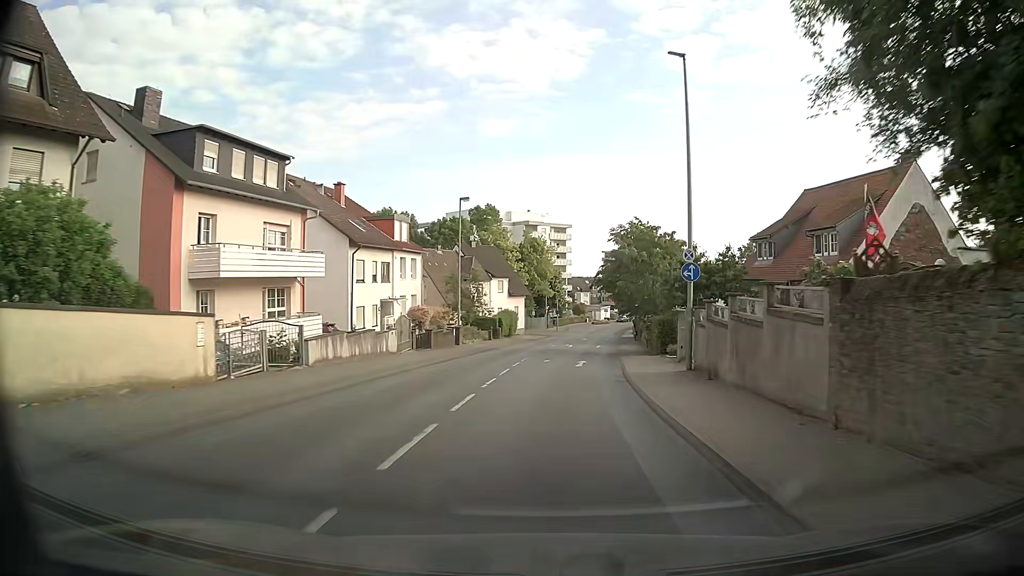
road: secondary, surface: asphalt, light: Day
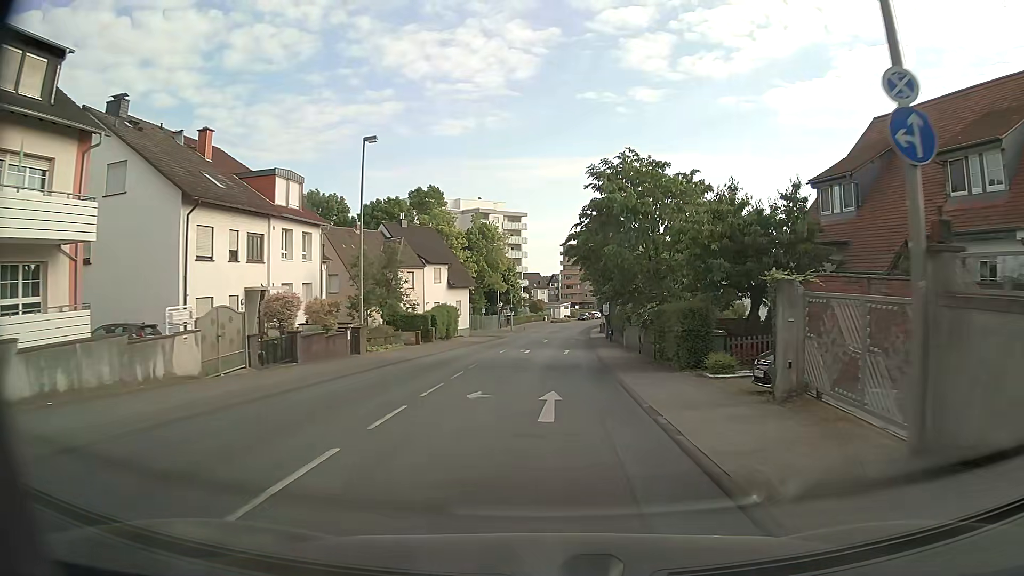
(+0.4, +15.4) m; +3°
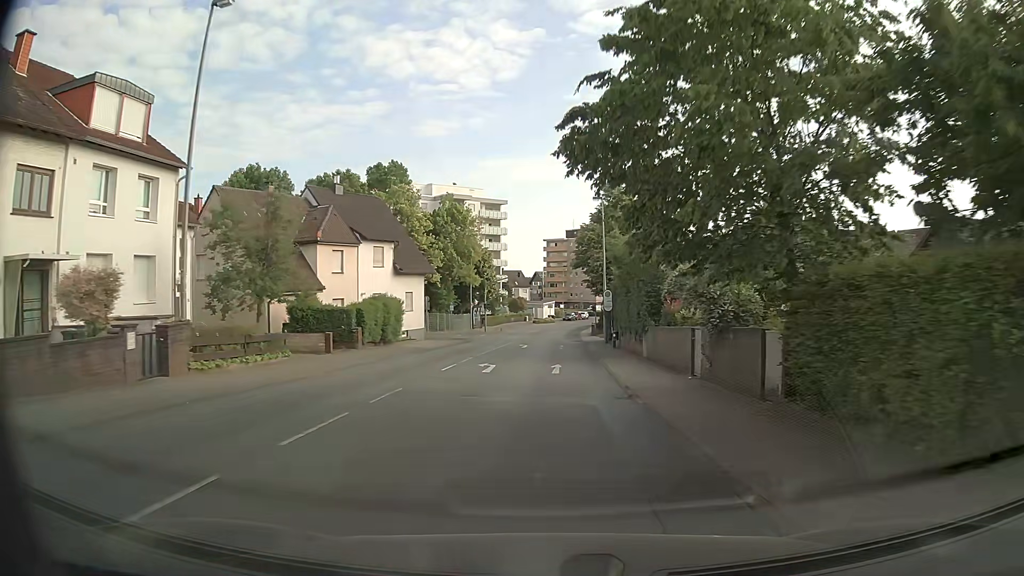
(+0.2, +15.2) m; +1°
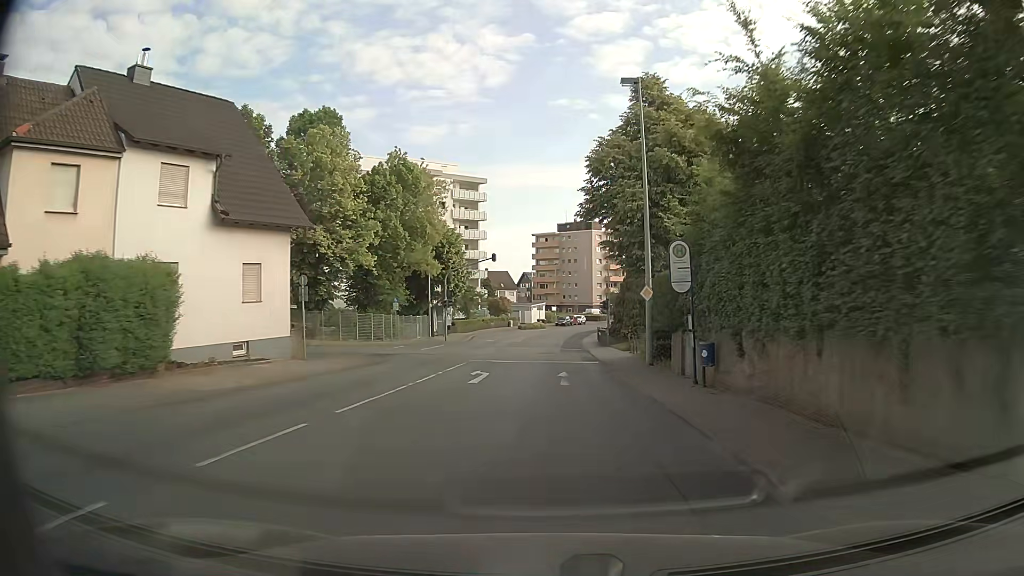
(+0.3, +23.9) m; +1°
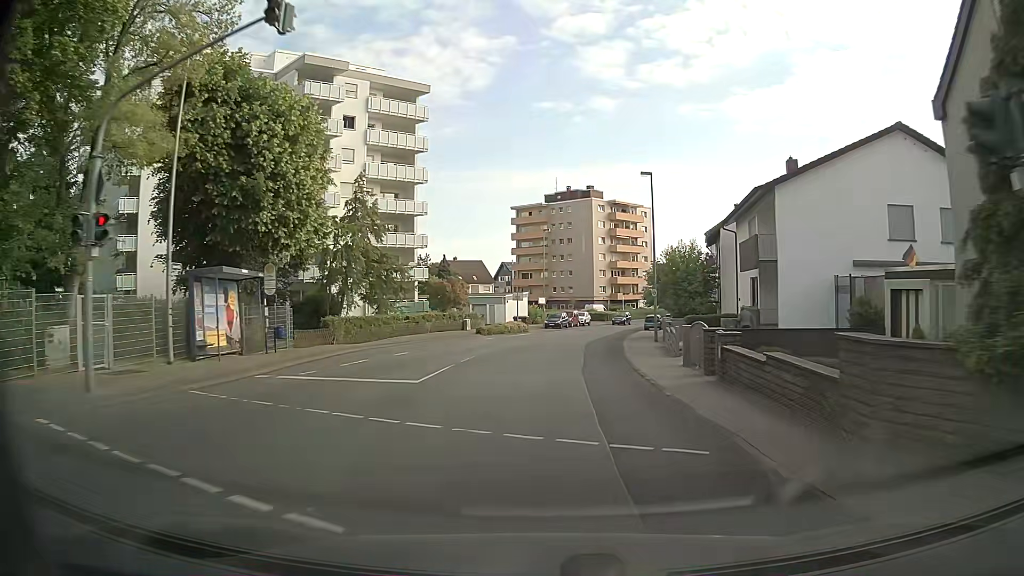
(+0.3, +42.6) m; +1°
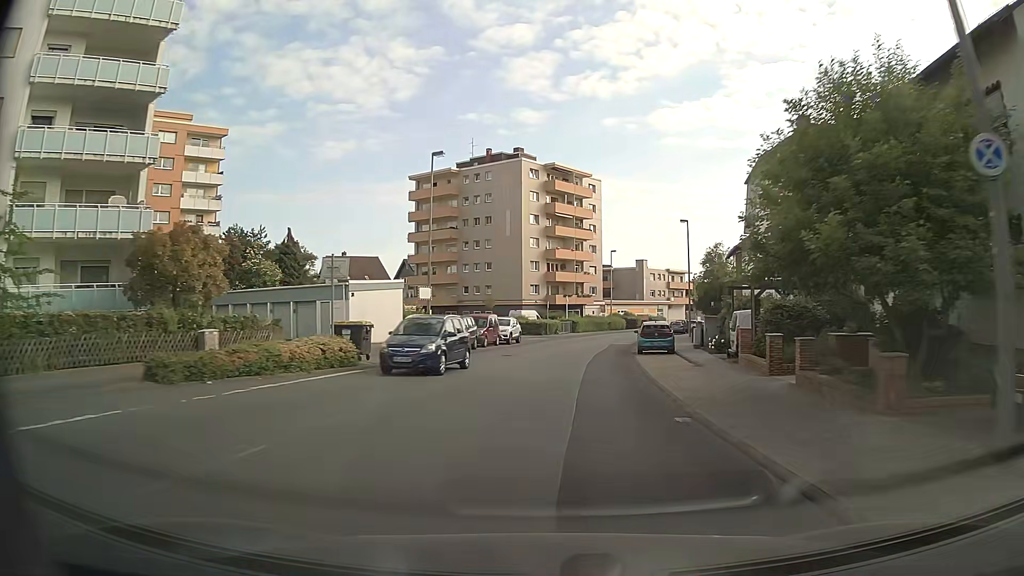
(+1.7, +35.9) m; +6°
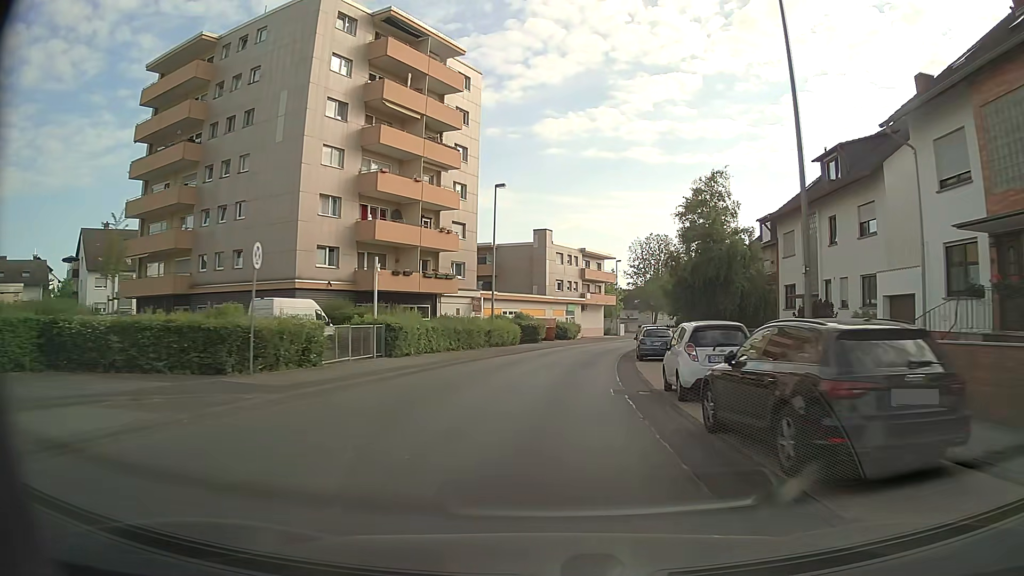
(+4.1, +44.7) m; +10°
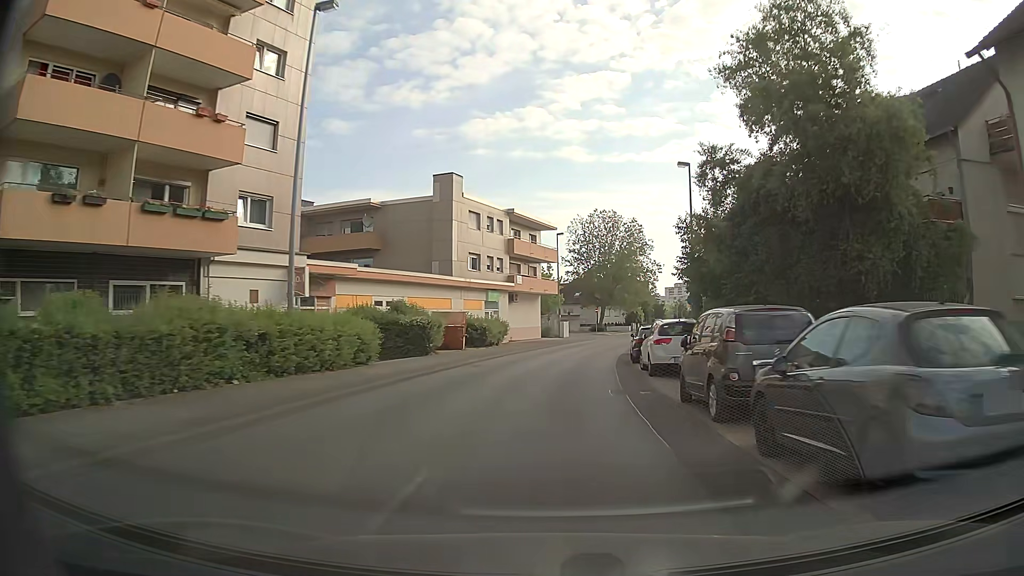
(+1.3, +25.3) m; +6°
(0, +10) (+1, +20) (+2, +30) (+3, +40) (+5, +50) (+7, +59) (+10, +69) (+13, +79) (+16, +88) (+20, +97) m
